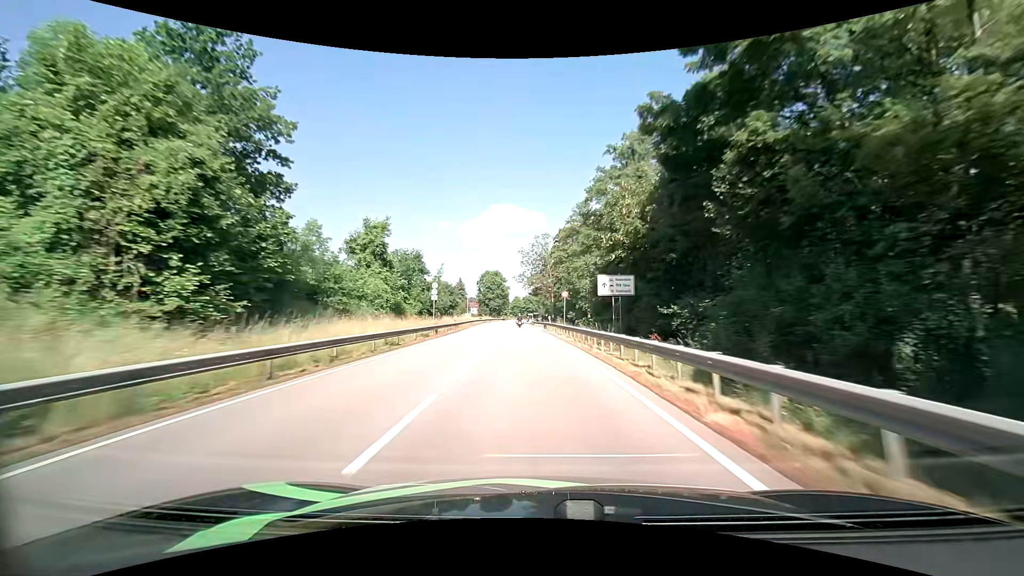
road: primary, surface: asphalt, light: Day
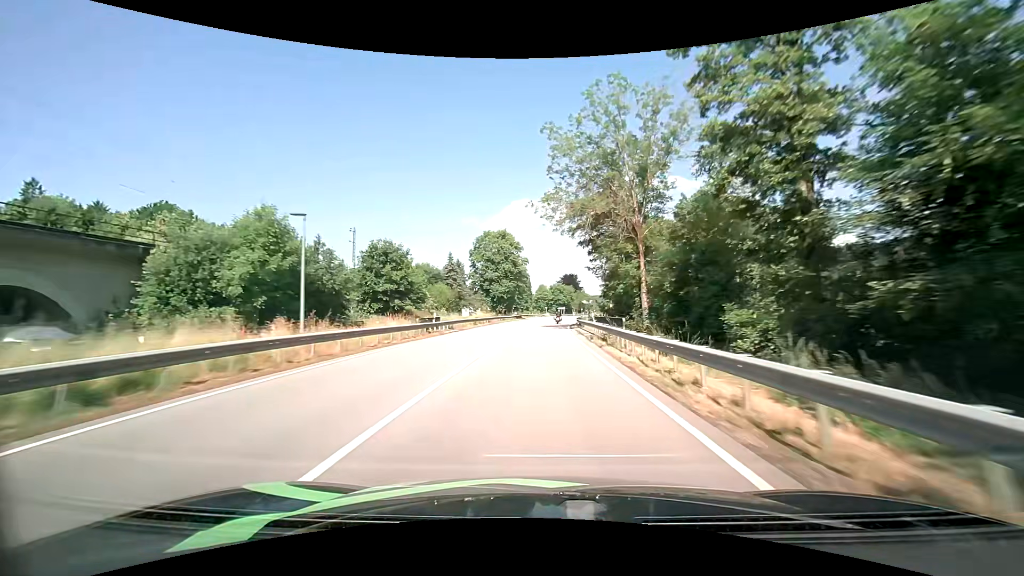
(-3.0, +69.0) m; -3°
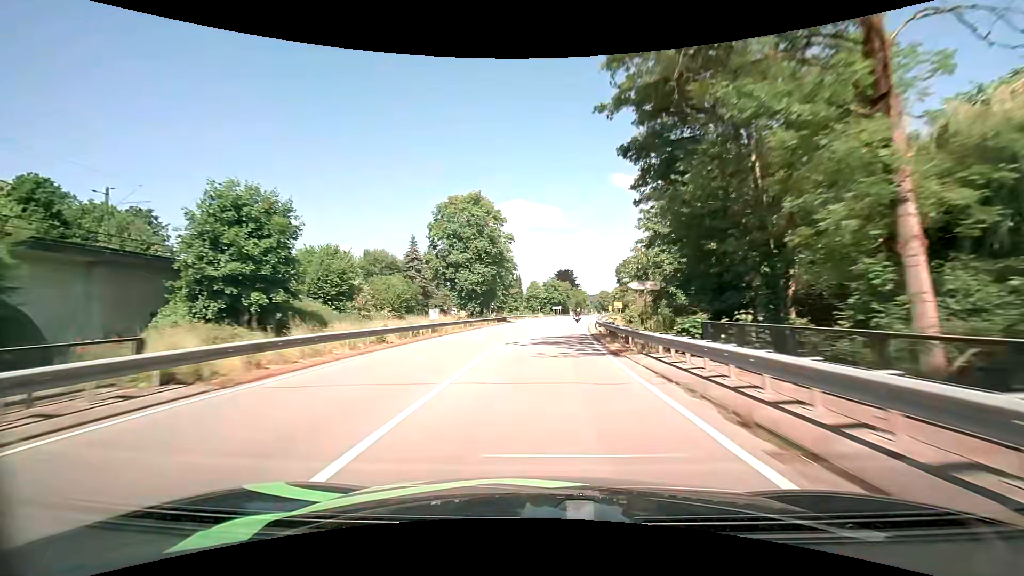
(+0.2, +27.4) m; +1°
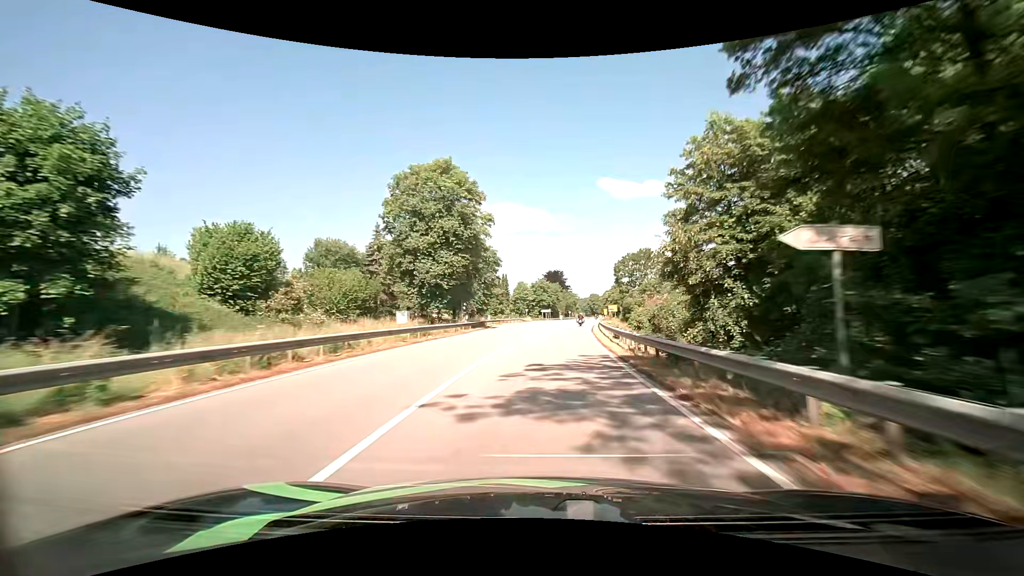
(+0.1, +13.6) m; +1°
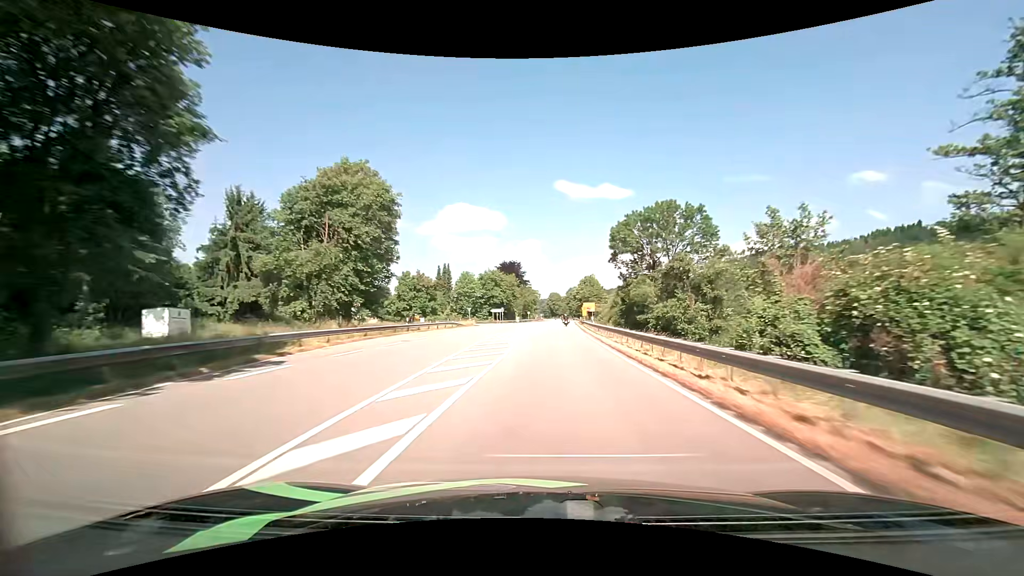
(+1.9, +40.9) m; +5°
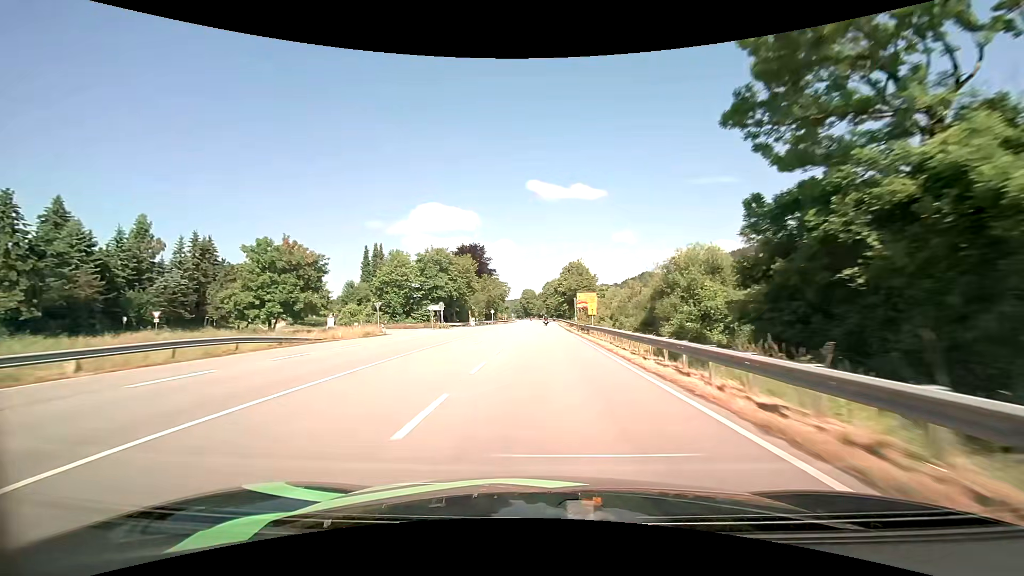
(+1.5, +42.0) m; +3°
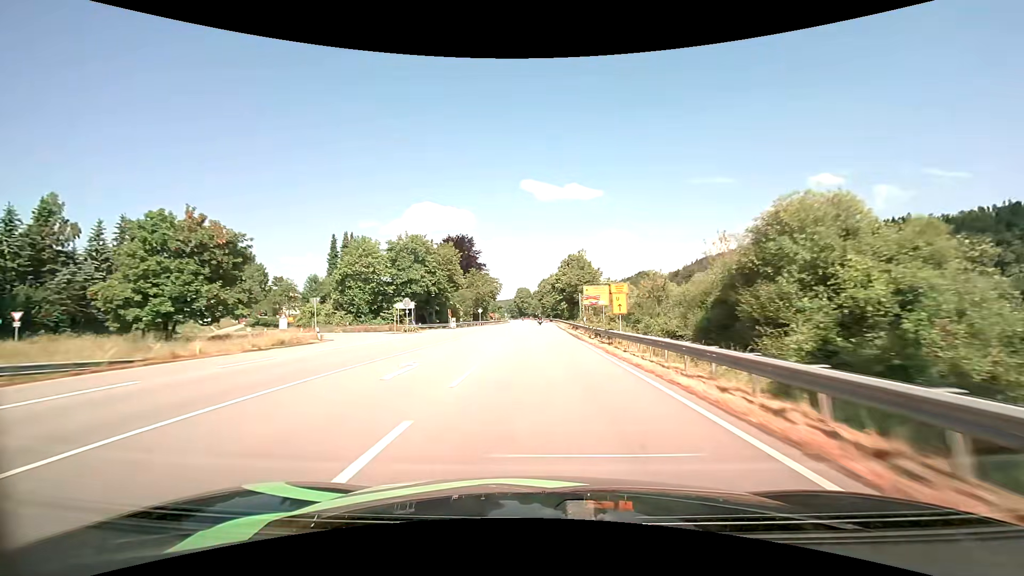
(+0.1, +14.3) m; 0°
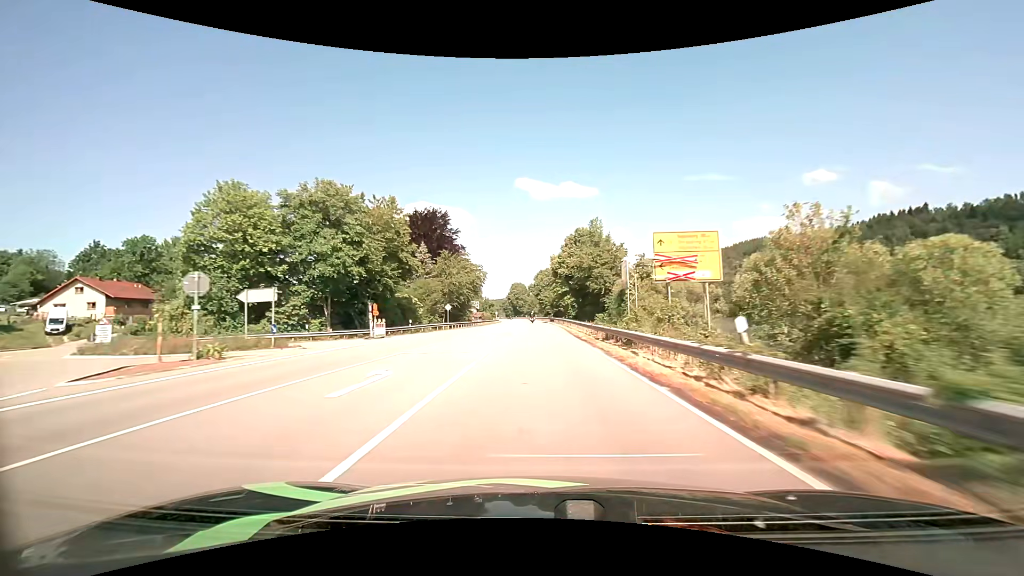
(+0.2, +29.1) m; +1°
(0, +10) (0, +20) (0, +30) (0, +40) (0, +50) (0, +60) (-1, +70) (-1, +80) (-1, +90) (-2, +100) m
